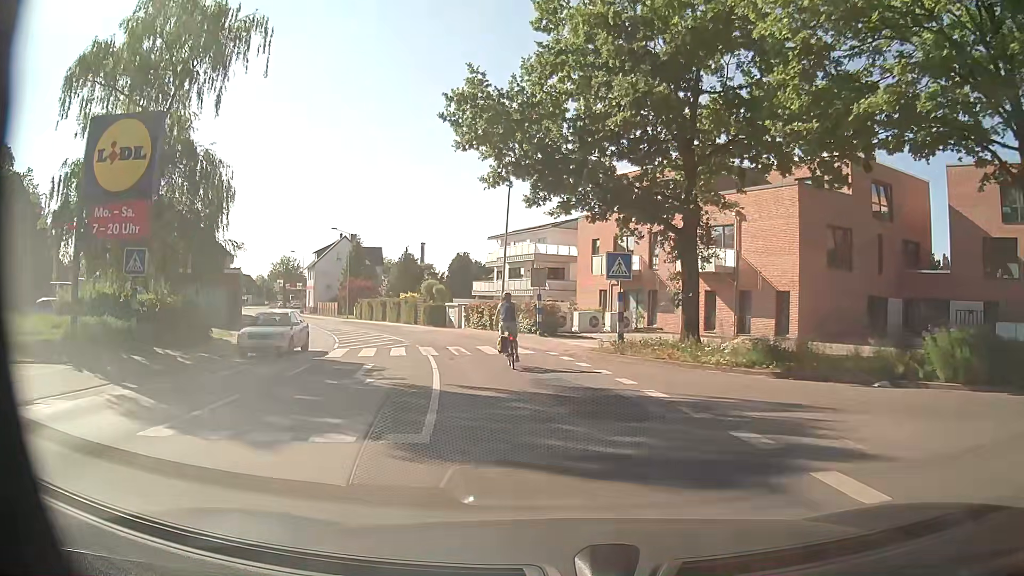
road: secondary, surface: asphalt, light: Day
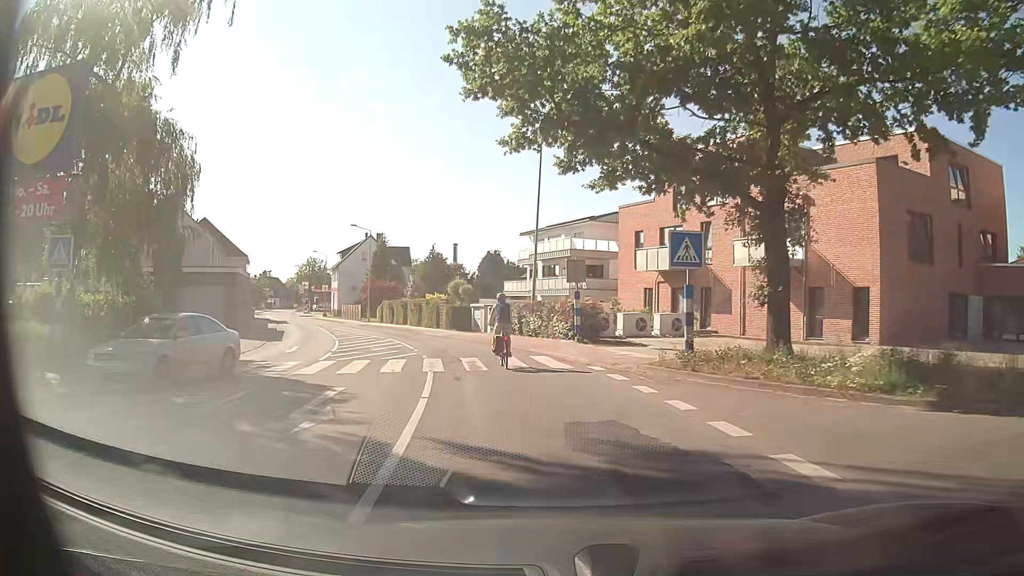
(-0.1, +5.4) m; -3°
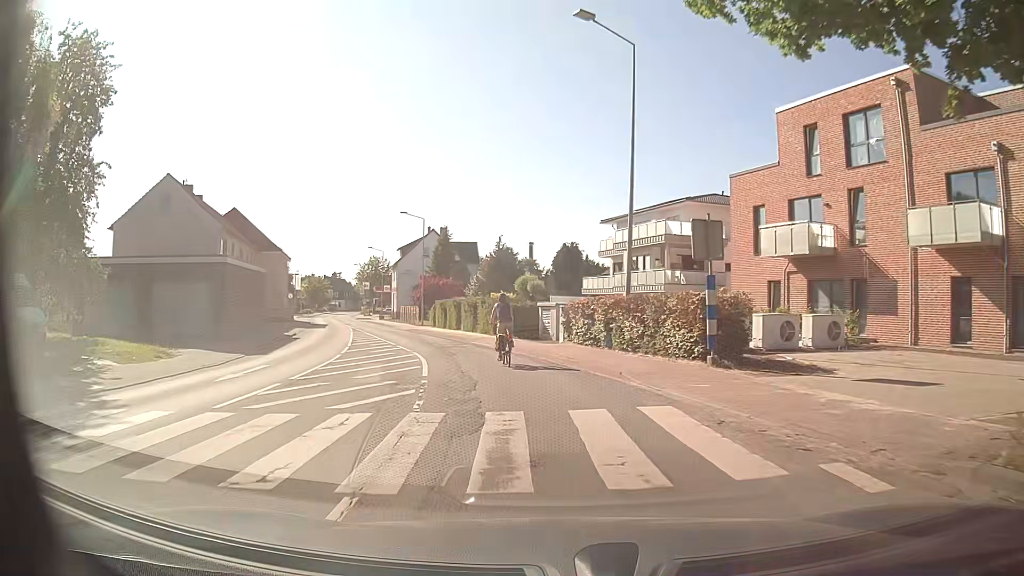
(-0.6, +10.6) m; -6°
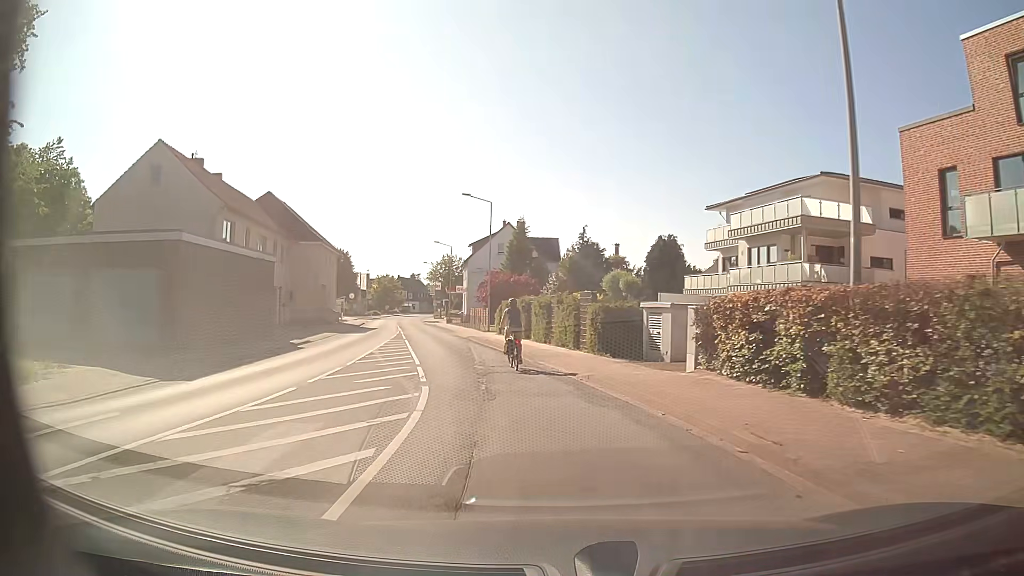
(-0.7, +10.7) m; -6°
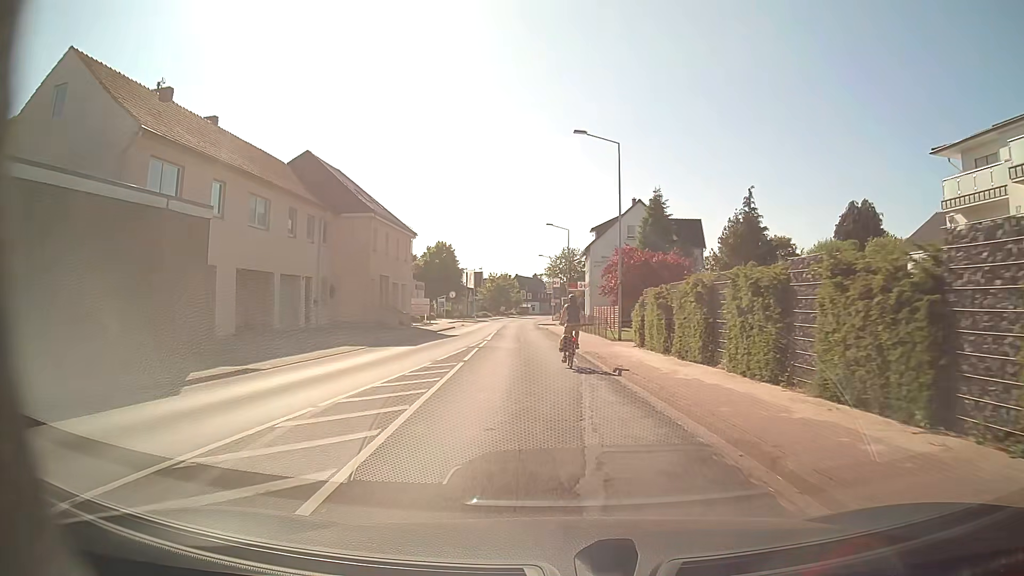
(-1.8, +17.1) m; -12°
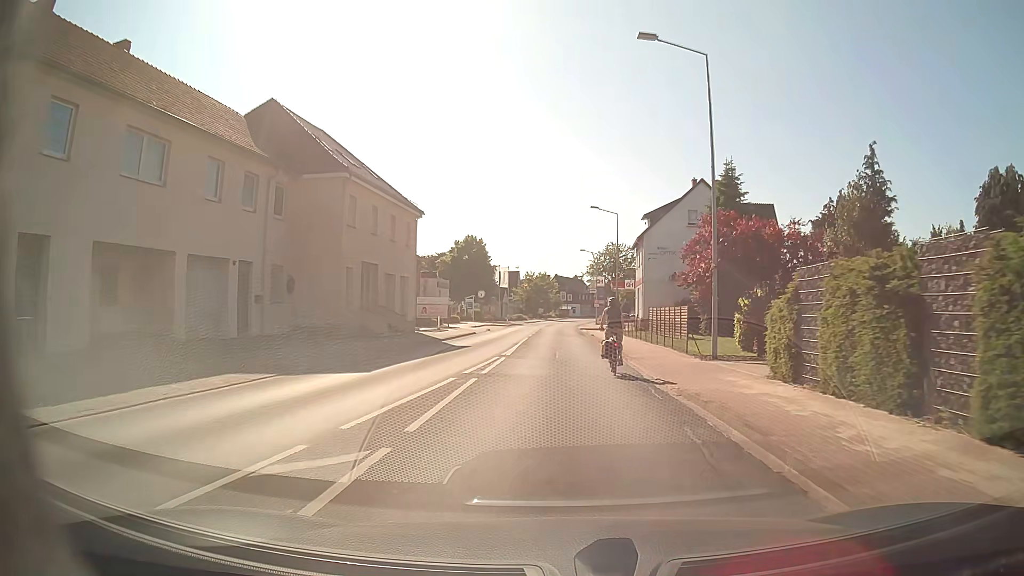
(-0.4, +11.9) m; -4°
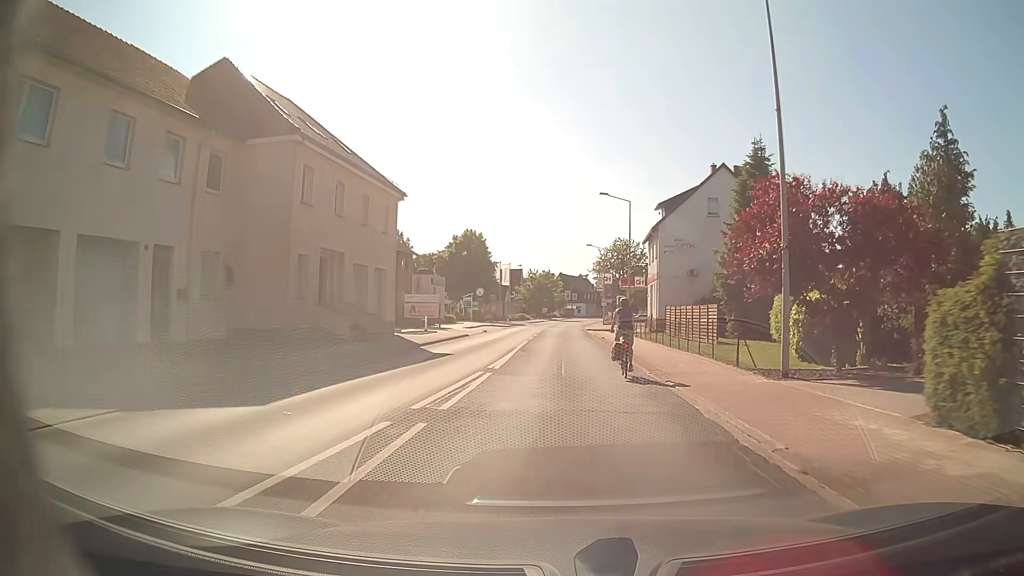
(0.0, +5.9) m; 0°
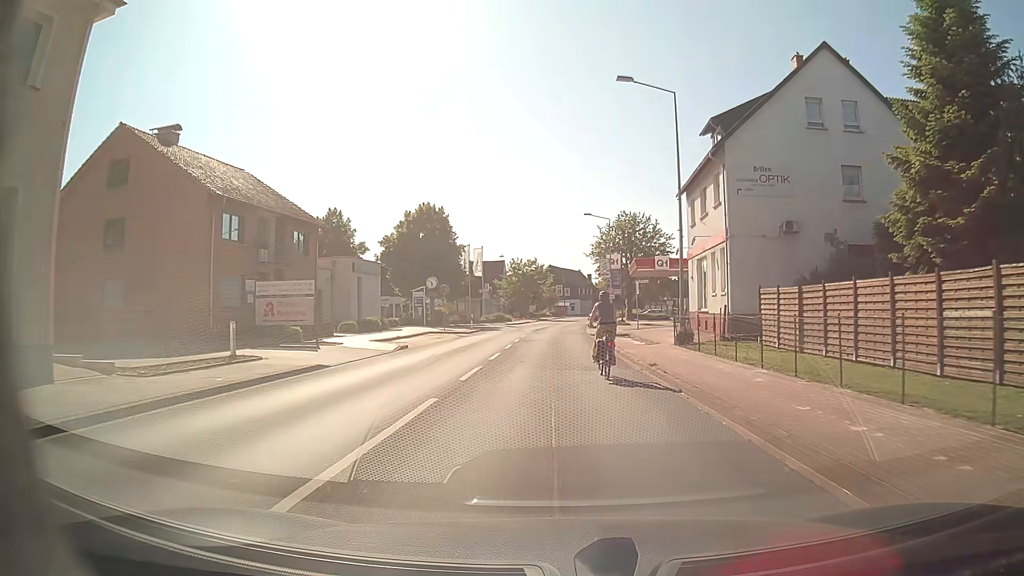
(+0.1, +23.4) m; +1°
(0, +10) (0, +20) (0, +30) (0, +40) (0, +50) (0, +60) (+1, +70) (+2, +80) (+3, +90) (+4, +100) m
